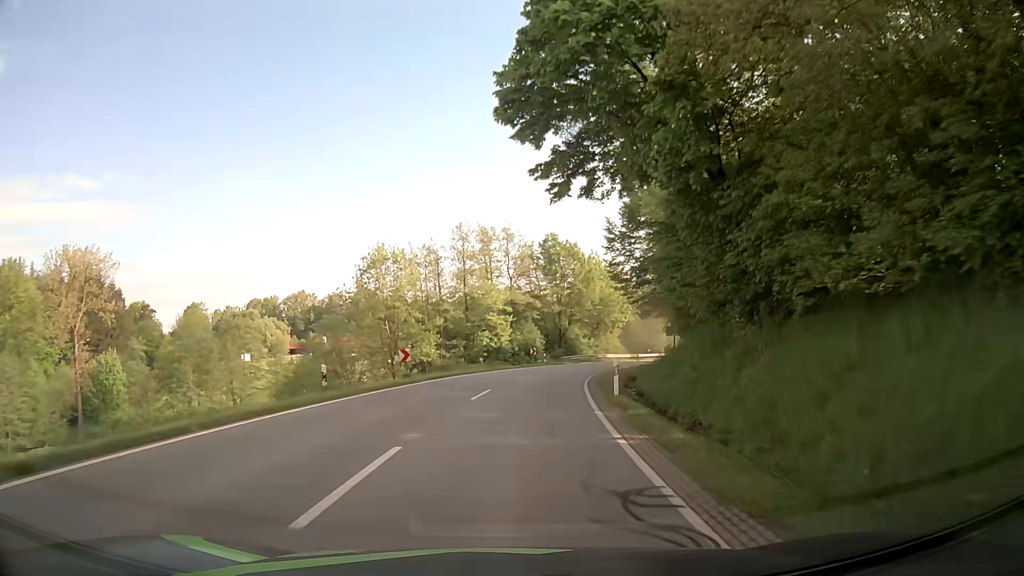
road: secondary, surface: asphalt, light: Day
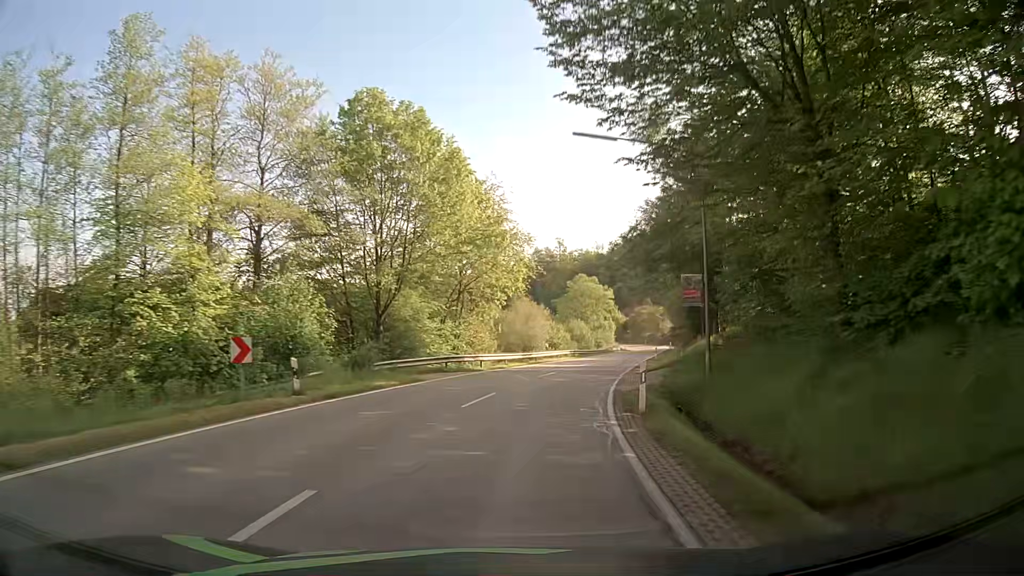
(+3.7, +38.4) m; +13°
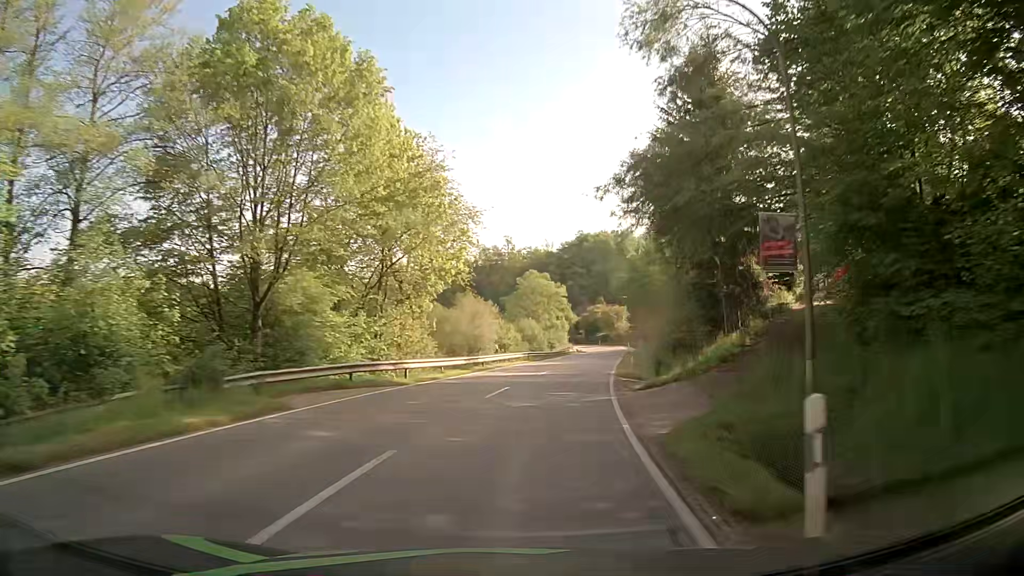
(+0.3, +9.5) m; +4°
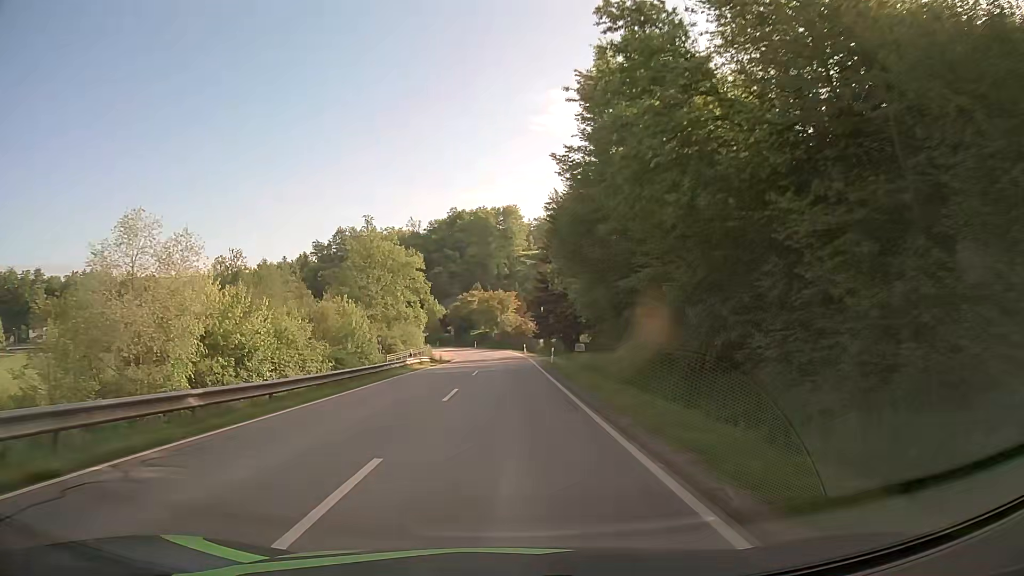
(+6.8, +47.7) m; +12°
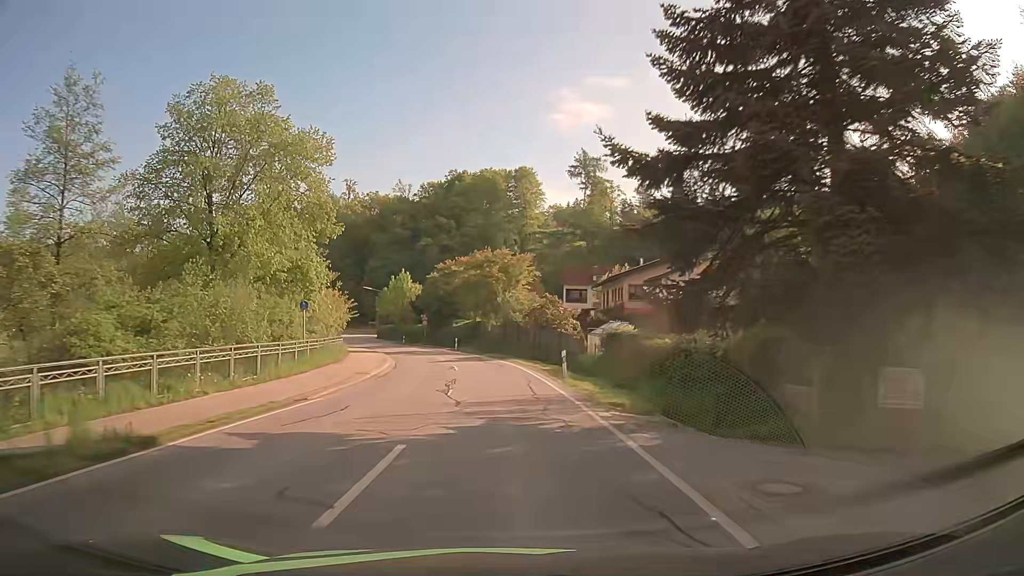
(0.0, +46.9) m; -1°
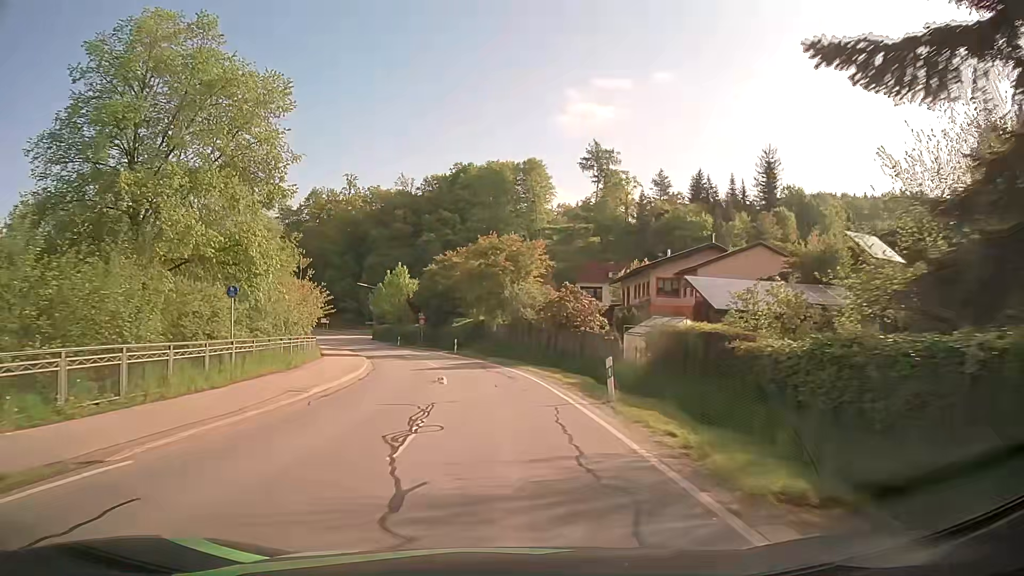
(0.0, +9.1) m; 0°
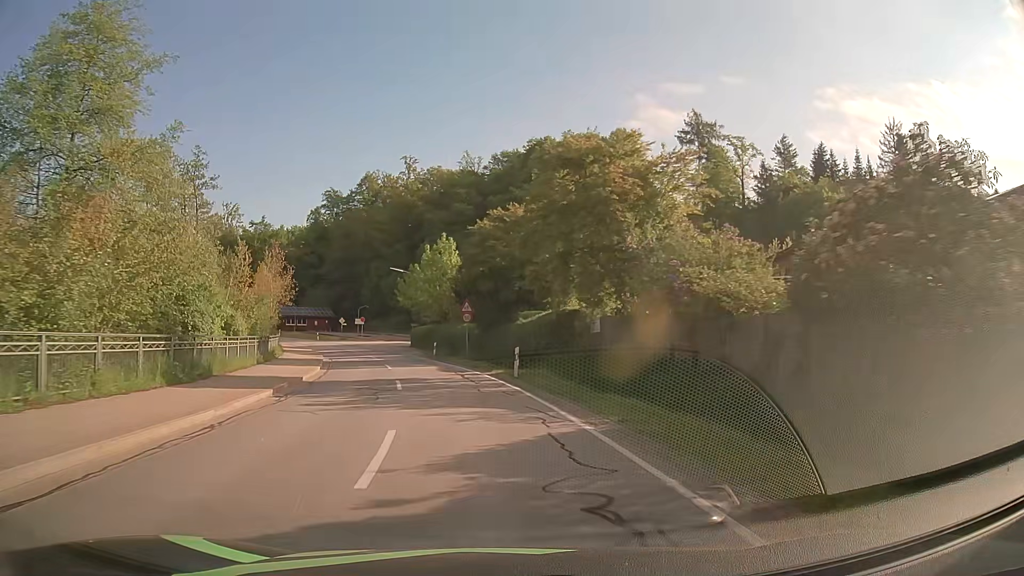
(-1.2, +26.4) m; -7°
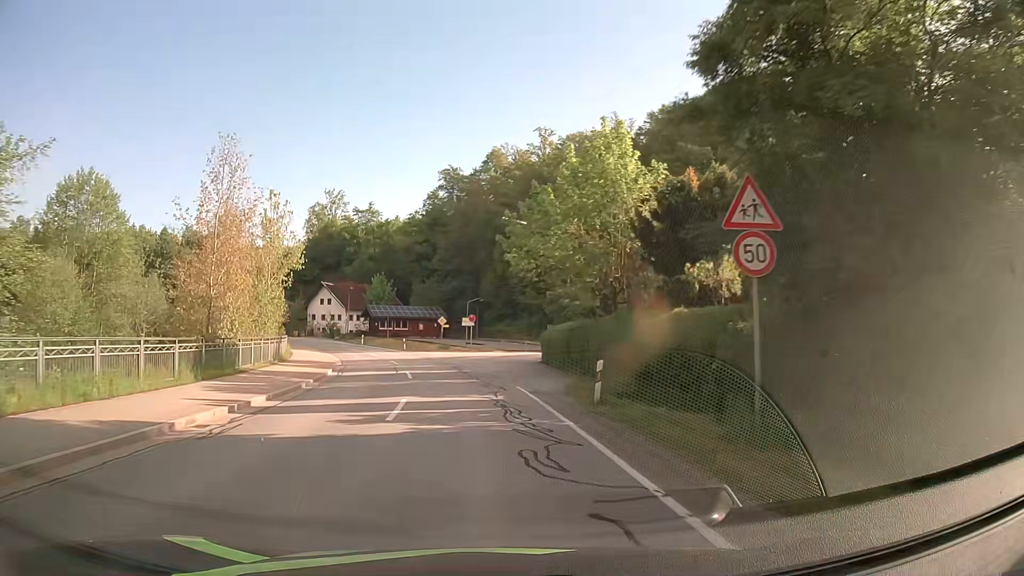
(-3.4, +30.3) m; -12°
(0, +10) (-1, +20) (-3, +30) (-5, +40) (-8, +49) (-11, +59) (-15, +68) (-20, +77) (-25, +85) (-31, +93) m
